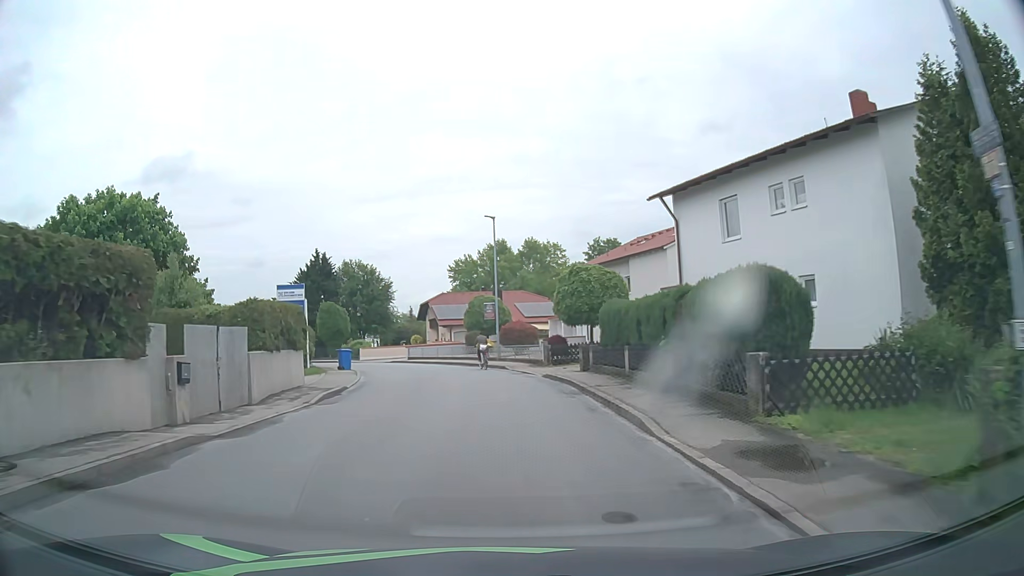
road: tertiary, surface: asphalt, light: Day
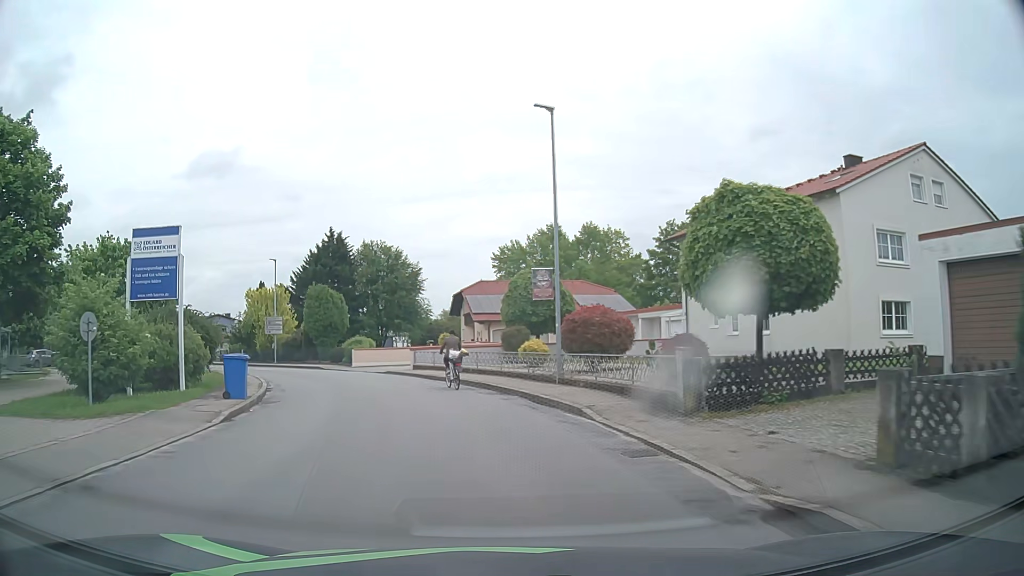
(-0.3, +18.4) m; -4°
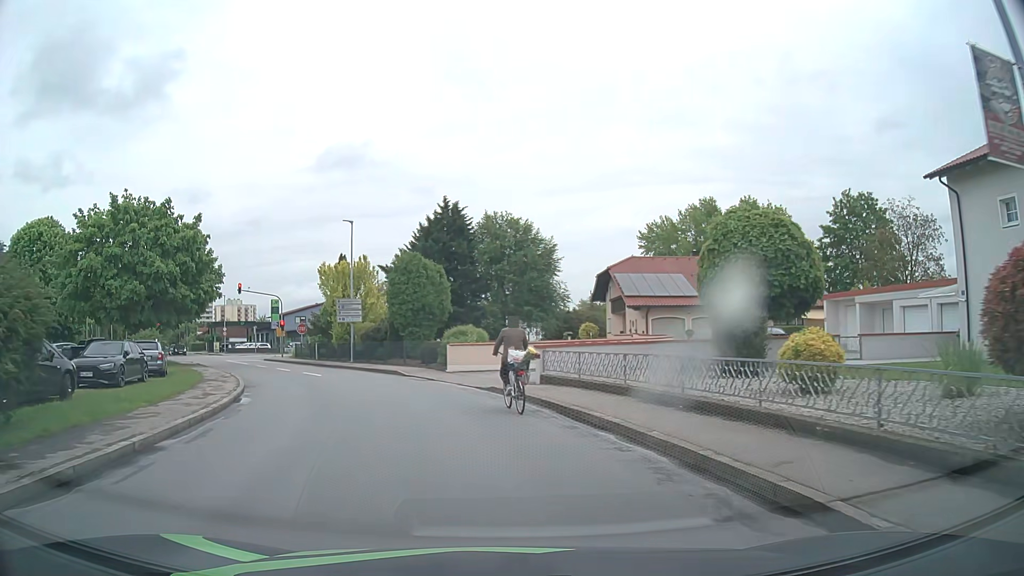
(-1.4, +14.7) m; -11°
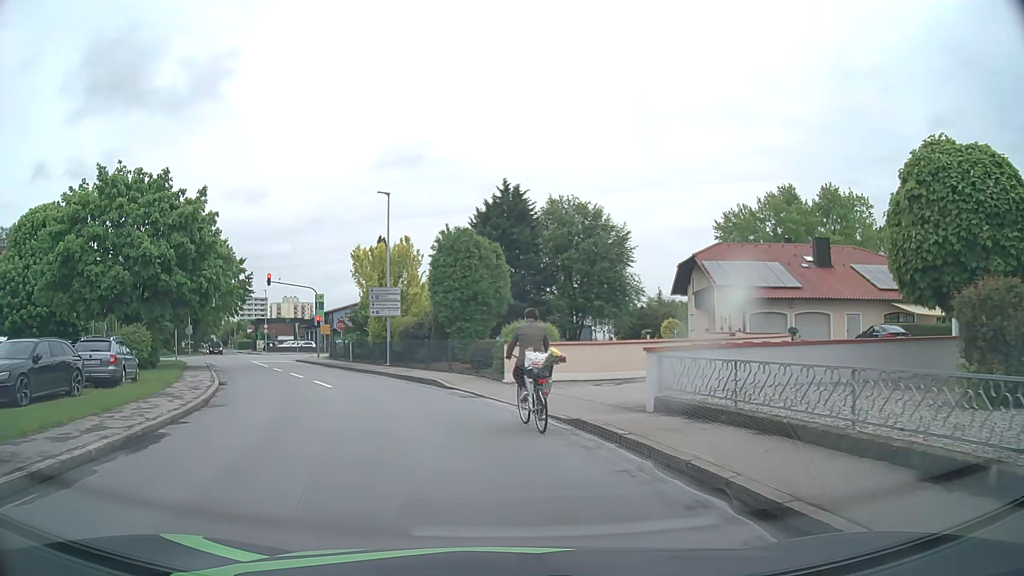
(-0.3, +7.1) m; -5°
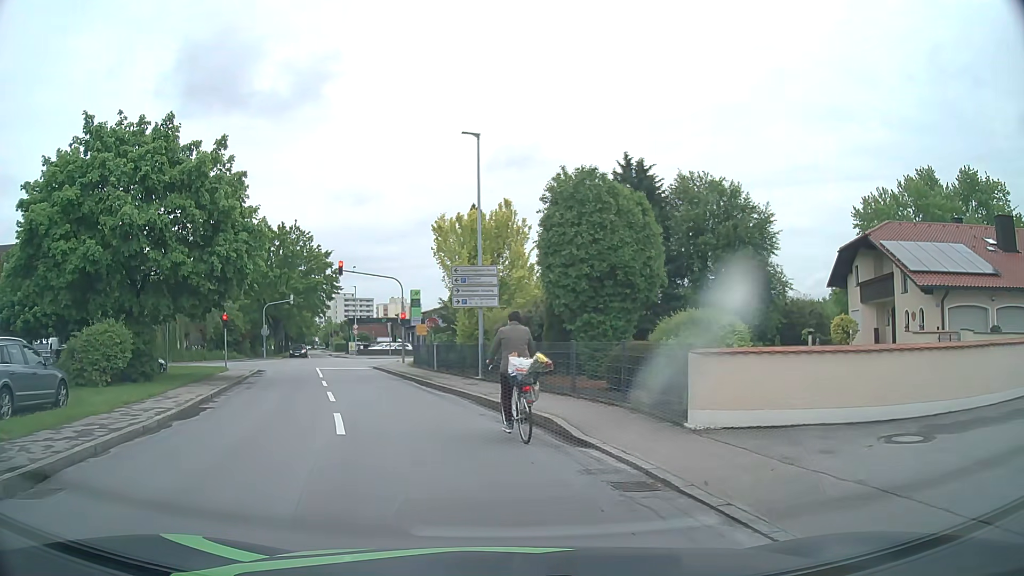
(-0.7, +9.5) m; -9°
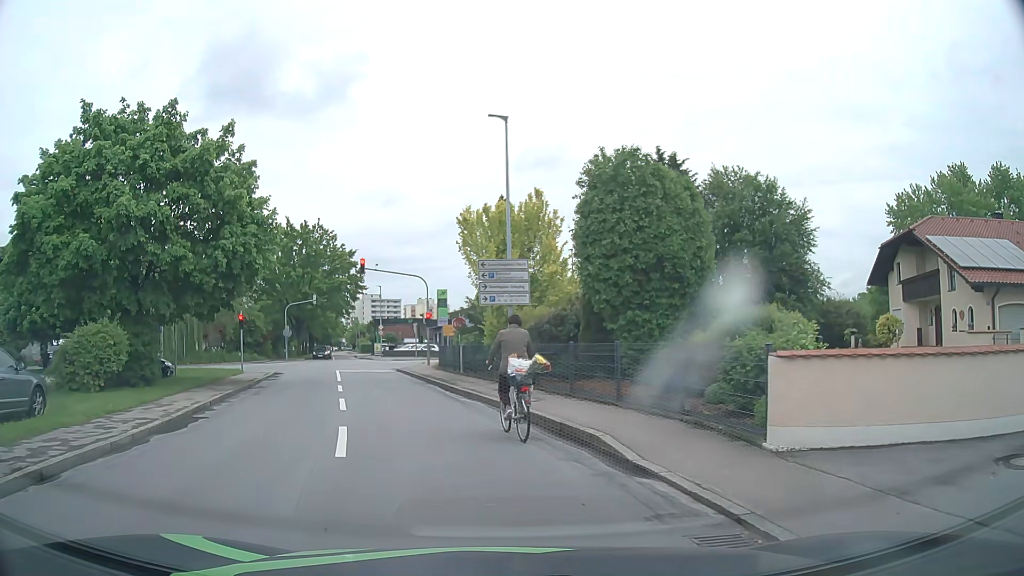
(0.0, +1.9) m; -2°
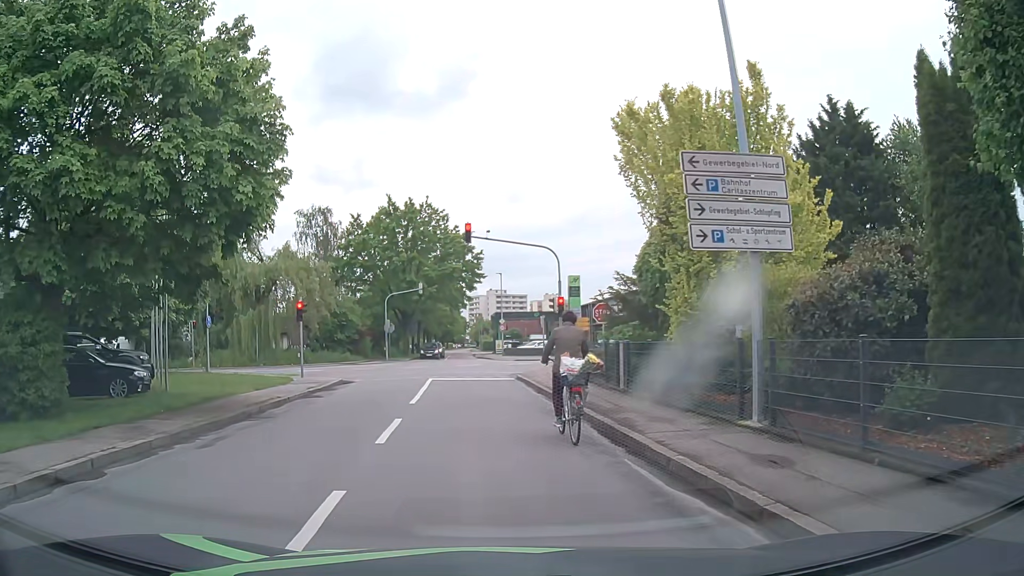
(-1.2, +11.1) m; -10°
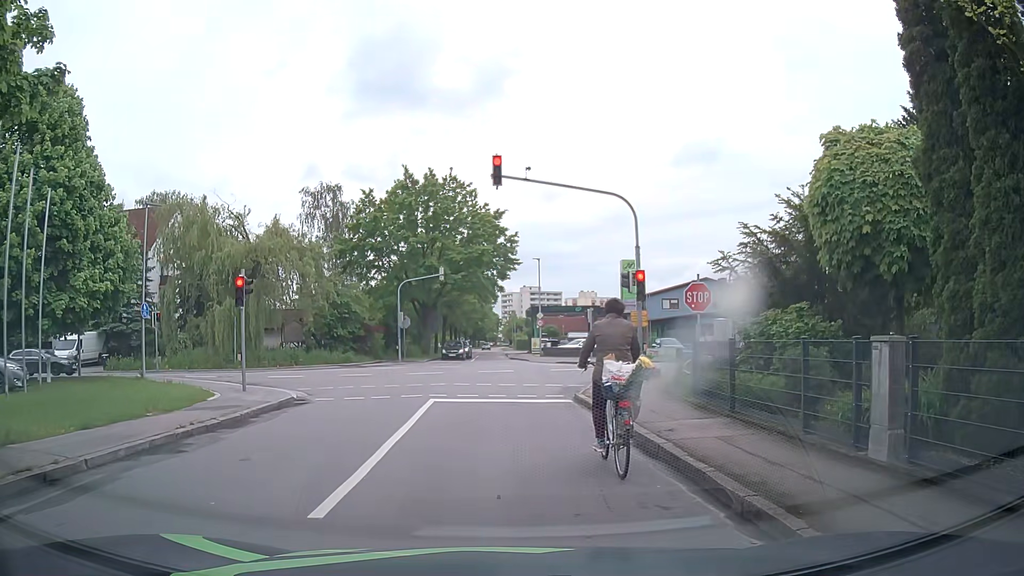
(-0.4, +10.1) m; -2°
